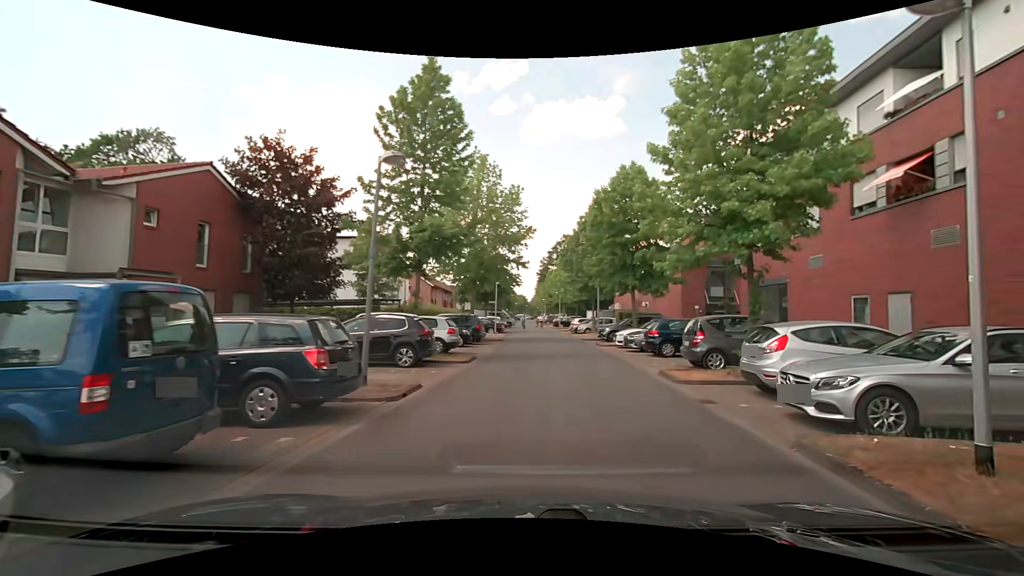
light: Day
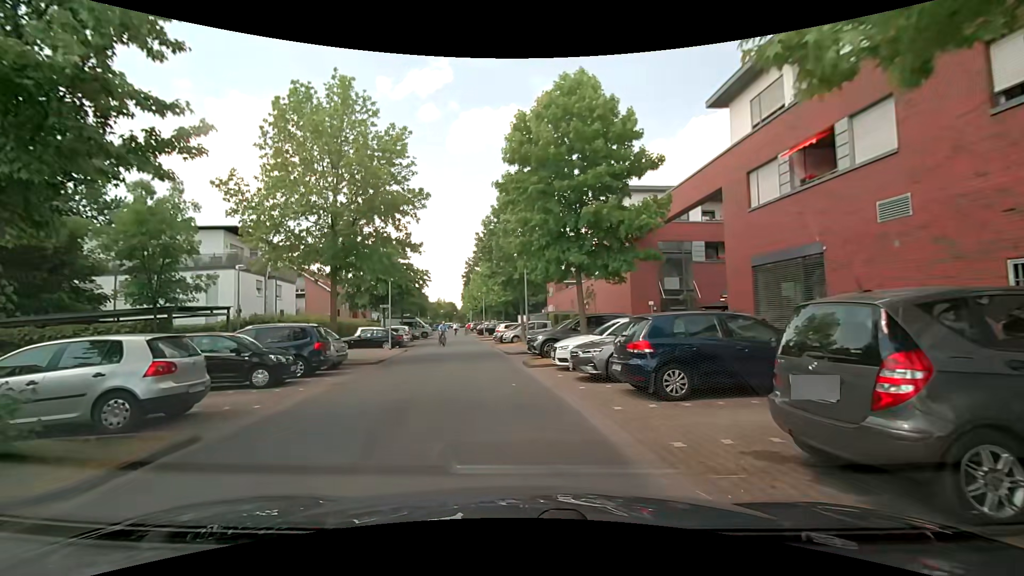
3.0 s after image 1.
(+2.0, +11.2) m; +10°
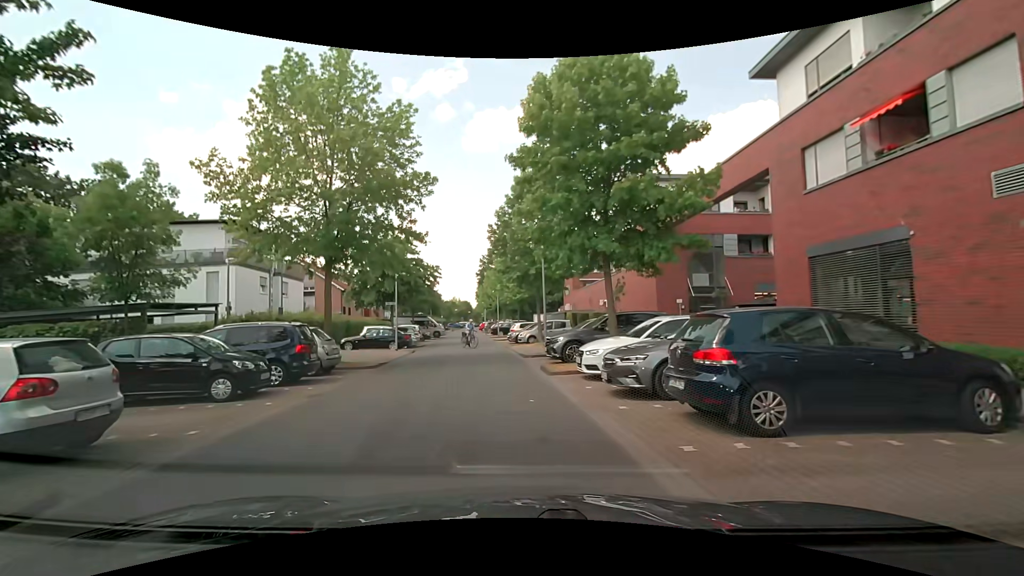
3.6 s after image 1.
(-0.1, +2.6) m; -2°
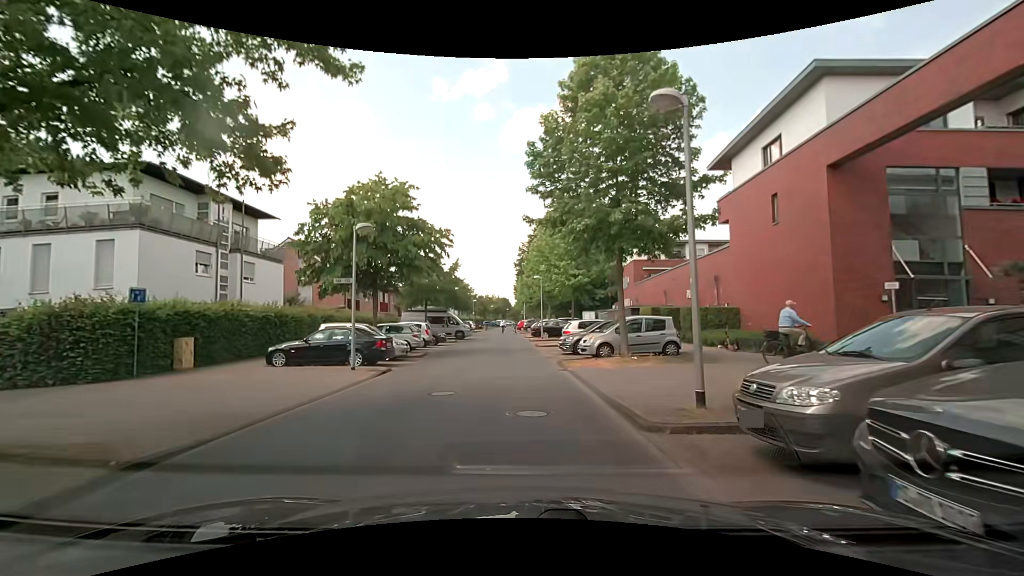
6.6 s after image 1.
(-0.6, +14.5) m; -5°
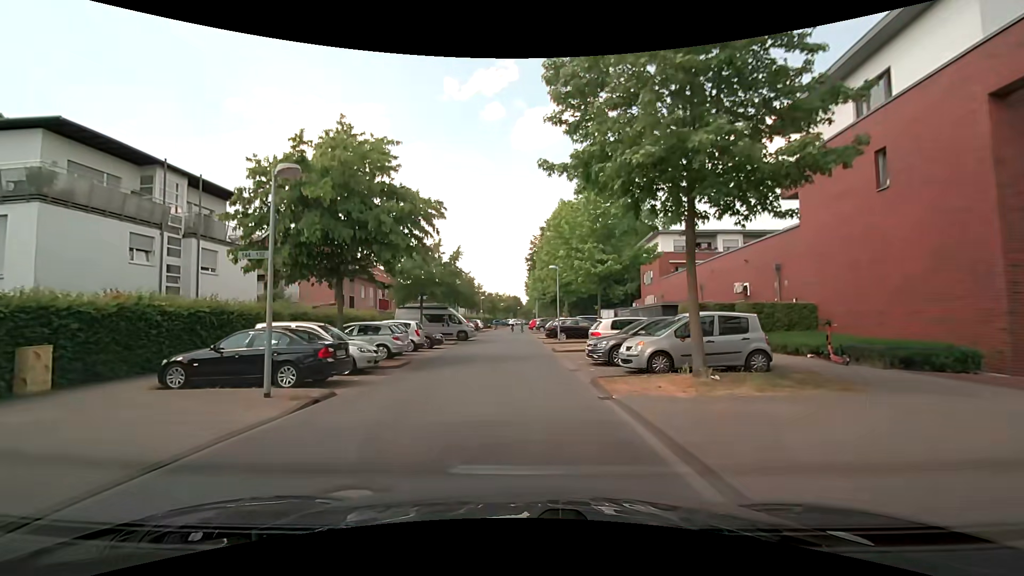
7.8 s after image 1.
(0.0, +6.0) m; -2°
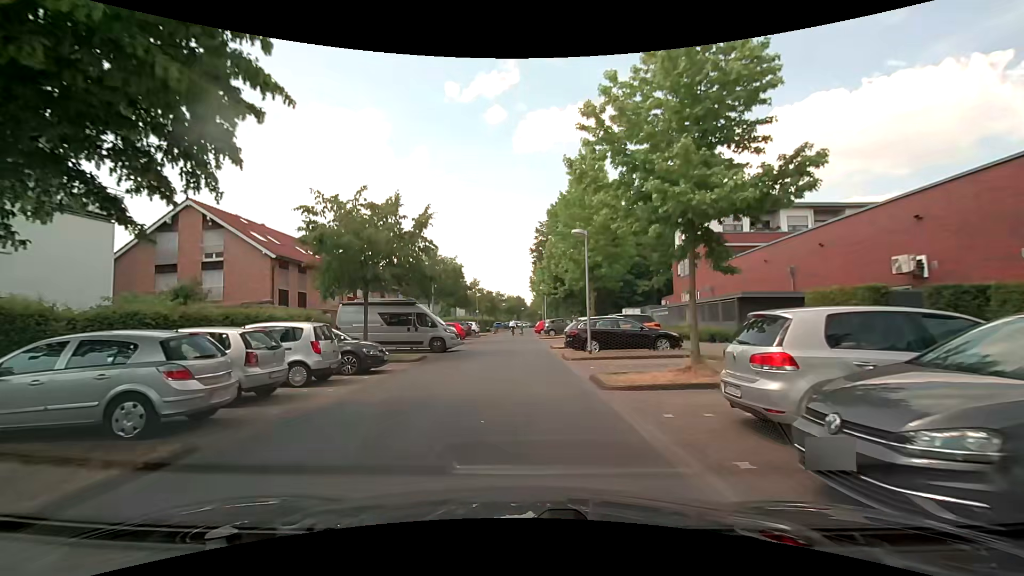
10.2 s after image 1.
(0.0, +12.5) m; 0°
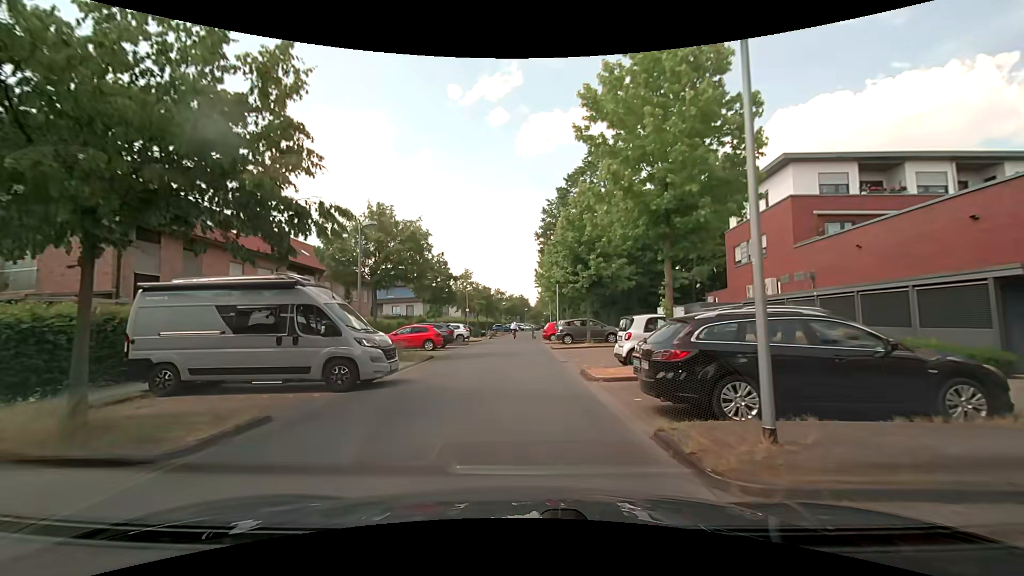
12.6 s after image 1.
(0.0, +13.4) m; +1°
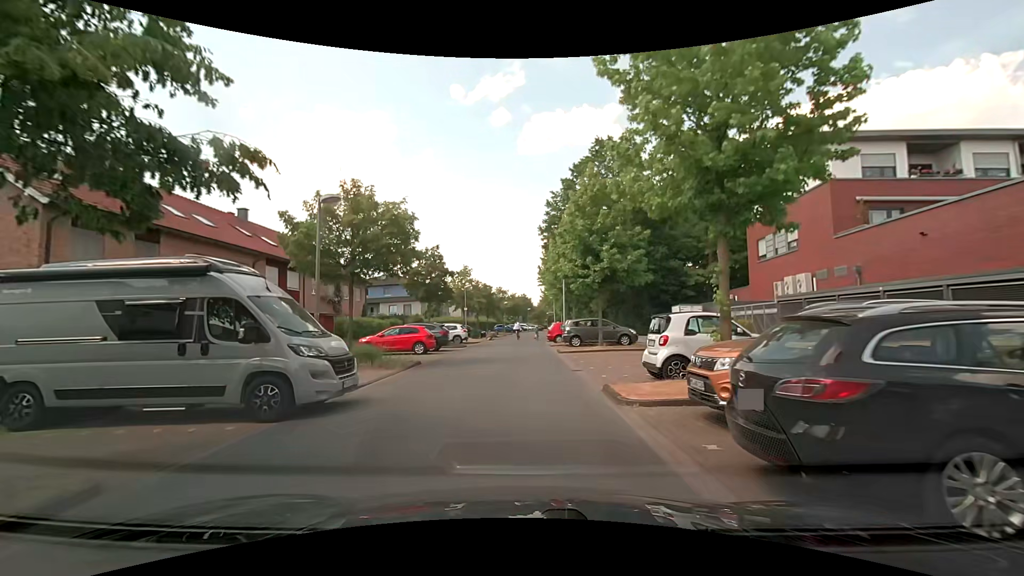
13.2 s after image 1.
(-0.1, +3.4) m; -1°
(0, +10) (0, +20) (0, +30) (0, +40) (0, +50) (+1, +60) (+1, +70) (+2, +80) (+3, +90) (+5, +100) m
